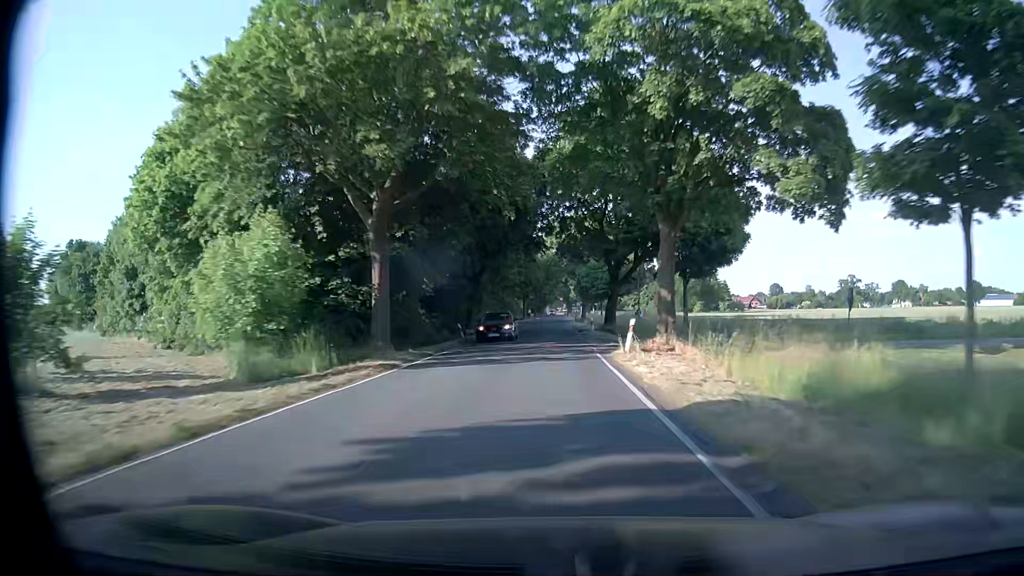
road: secondary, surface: asphalt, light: Day
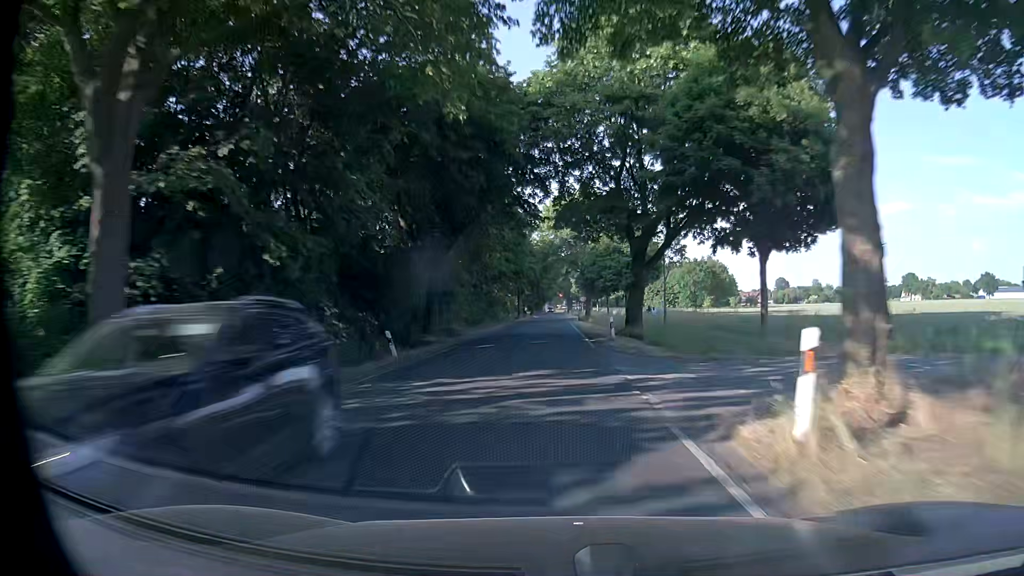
(-0.2, +15.0) m; -1°
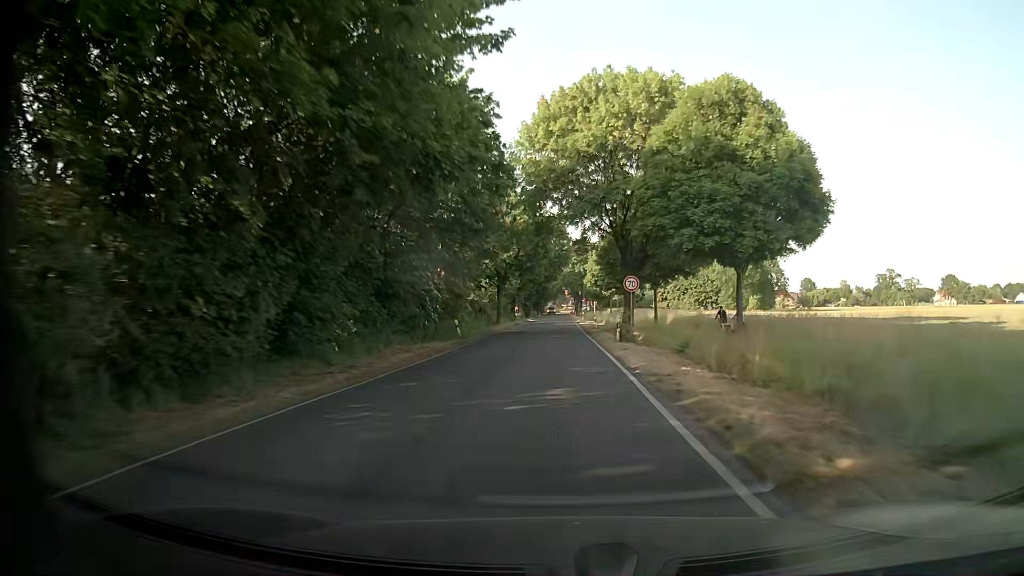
(-0.3, +42.6) m; 0°
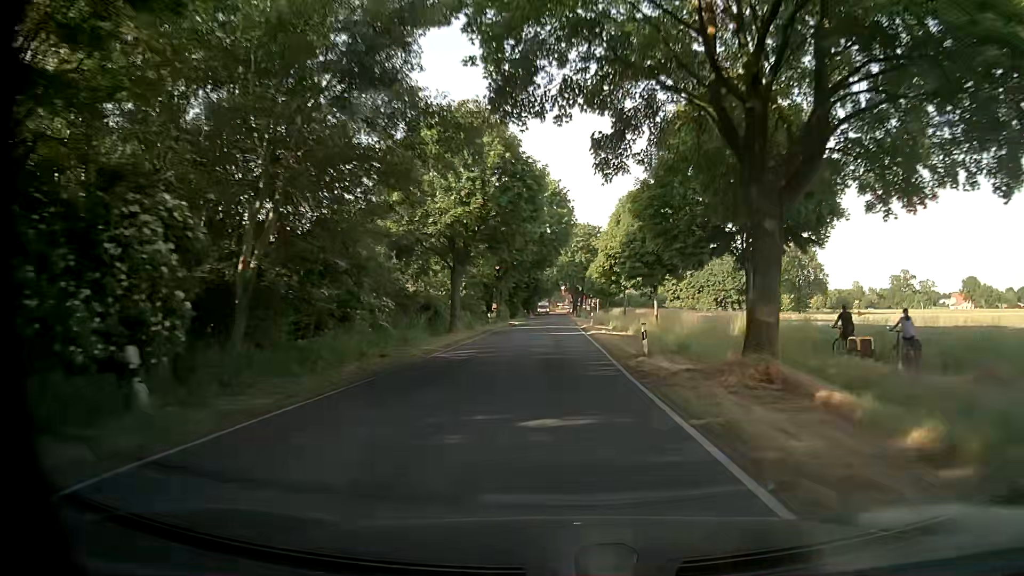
(-0.3, +26.4) m; 0°
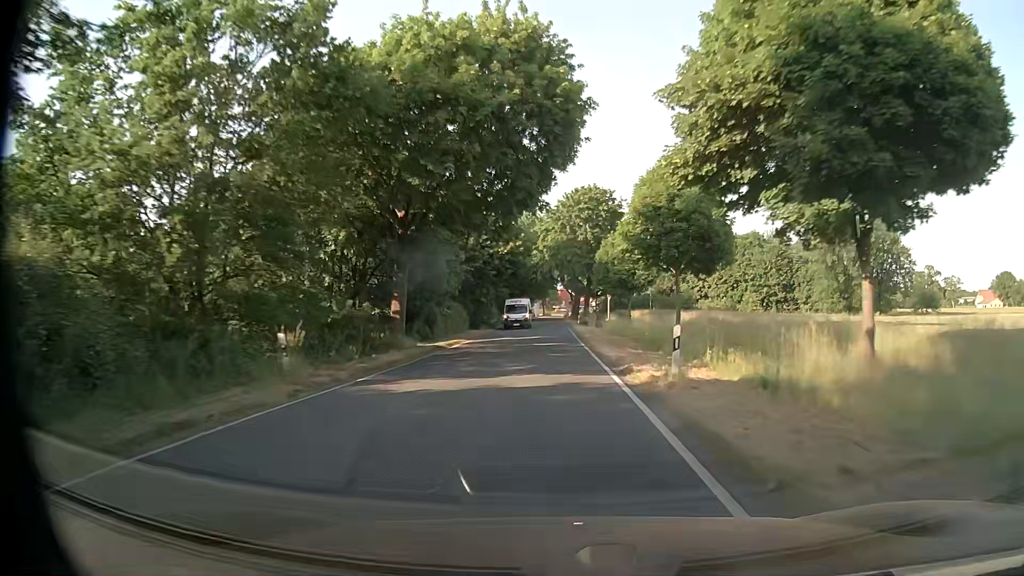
(+0.2, +36.5) m; 0°
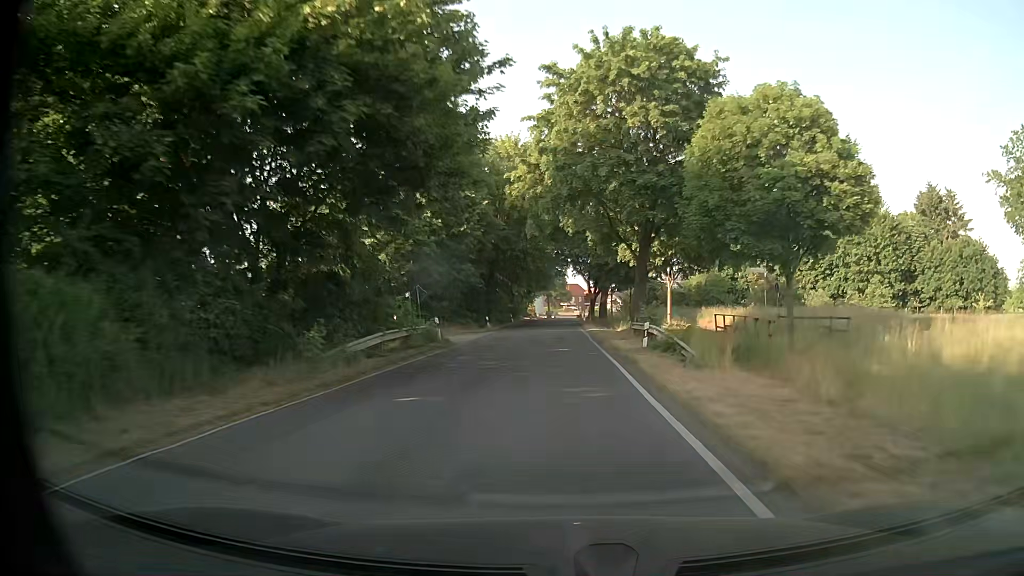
(-0.5, +43.0) m; -1°
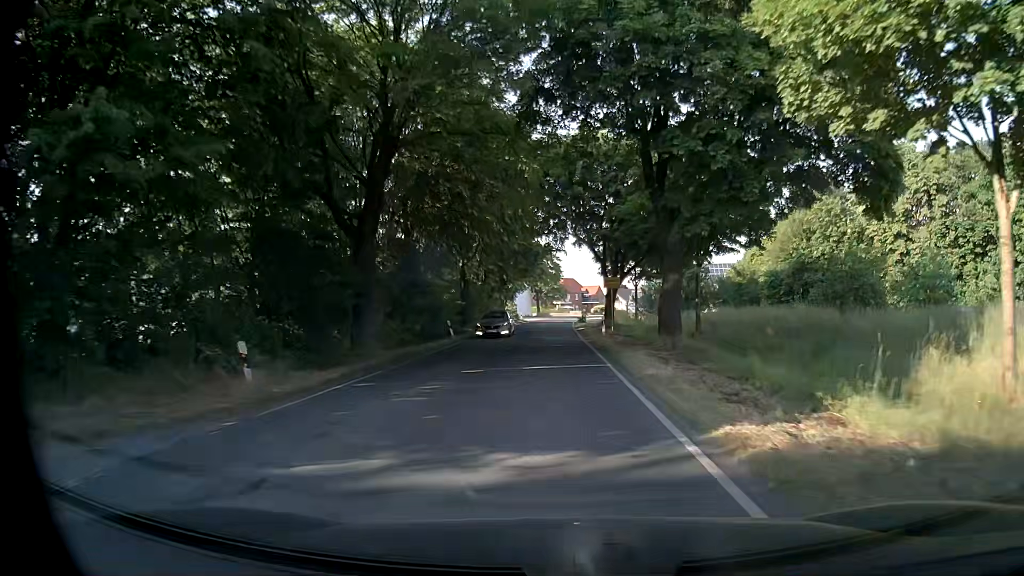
(+0.2, +36.7) m; +1°
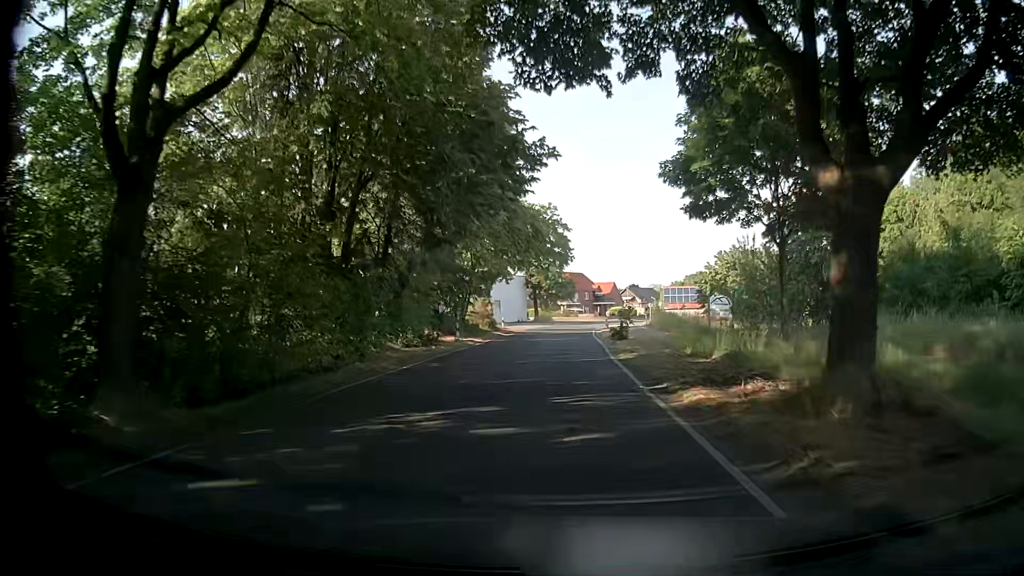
(-0.5, +37.5) m; 0°
(0, +10) (0, +20) (0, +30) (0, +40) (0, +50) (+1, +60) (+1, +70) (+3, +80) (+5, +90) (+7, +99) m
